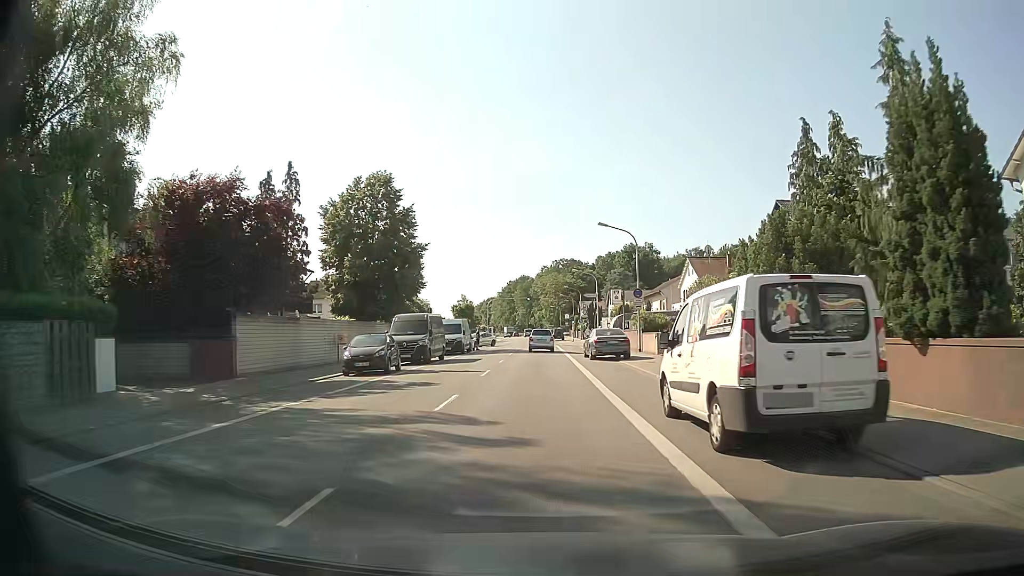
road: primary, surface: asphalt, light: Day
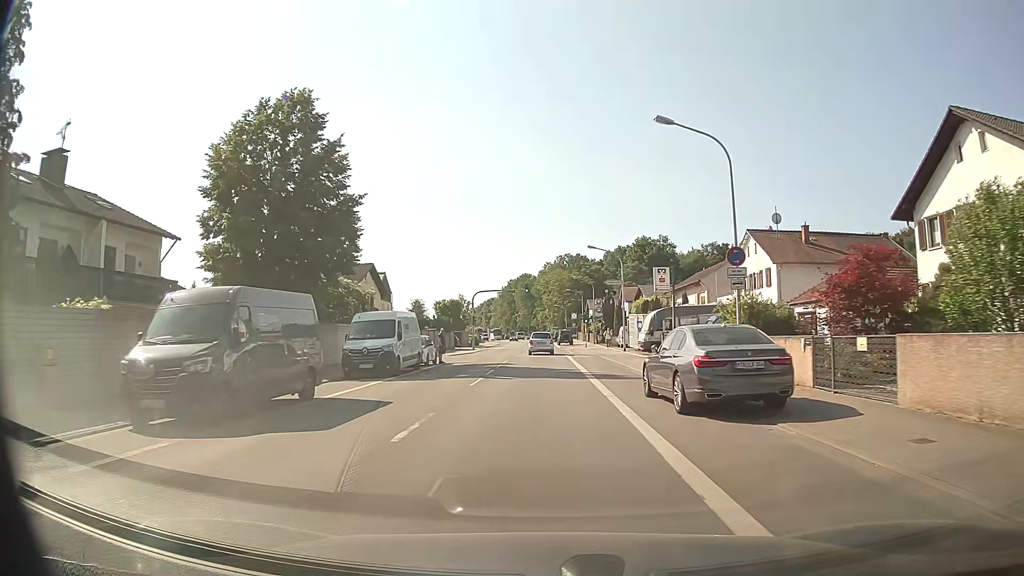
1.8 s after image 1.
(0.0, +20.9) m; 0°
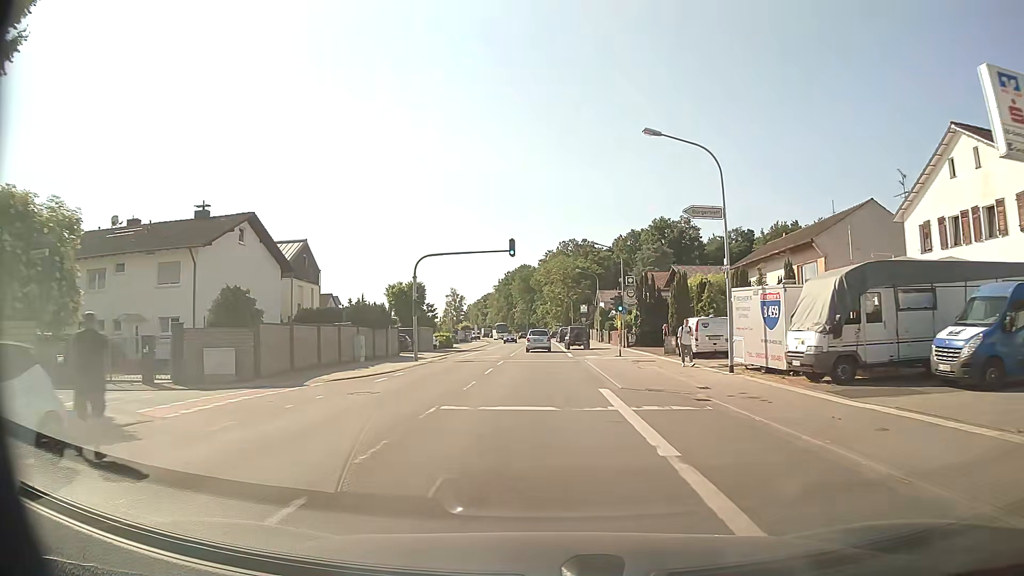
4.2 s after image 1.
(-0.1, +28.6) m; 0°
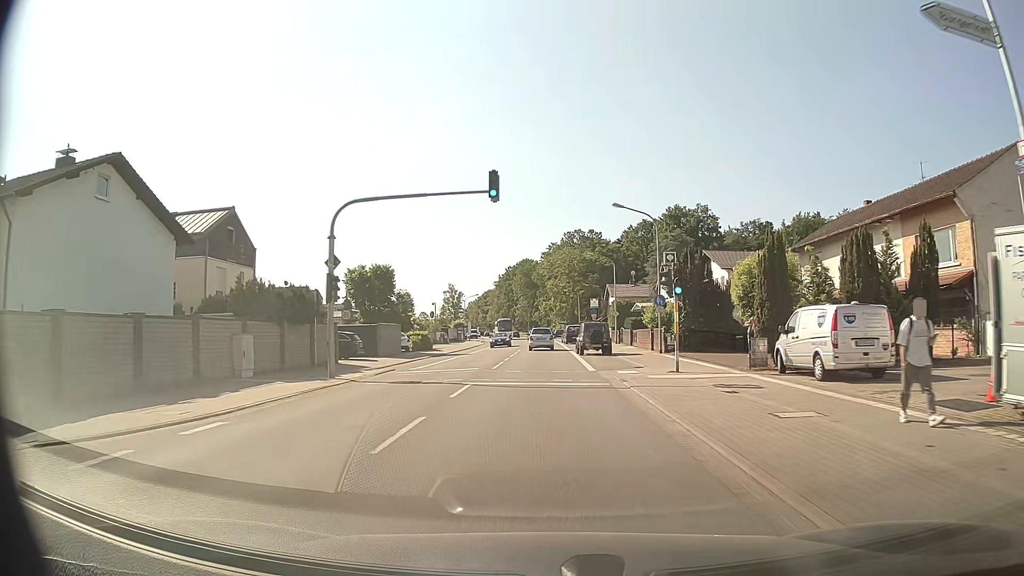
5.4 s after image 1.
(-0.1, +14.6) m; -1°
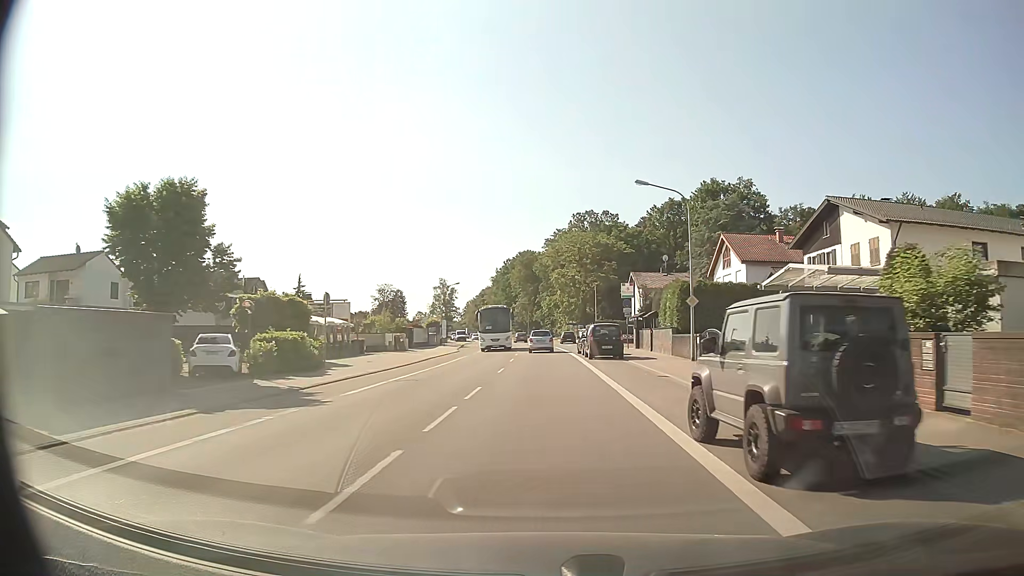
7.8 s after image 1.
(+0.1, +29.5) m; 0°
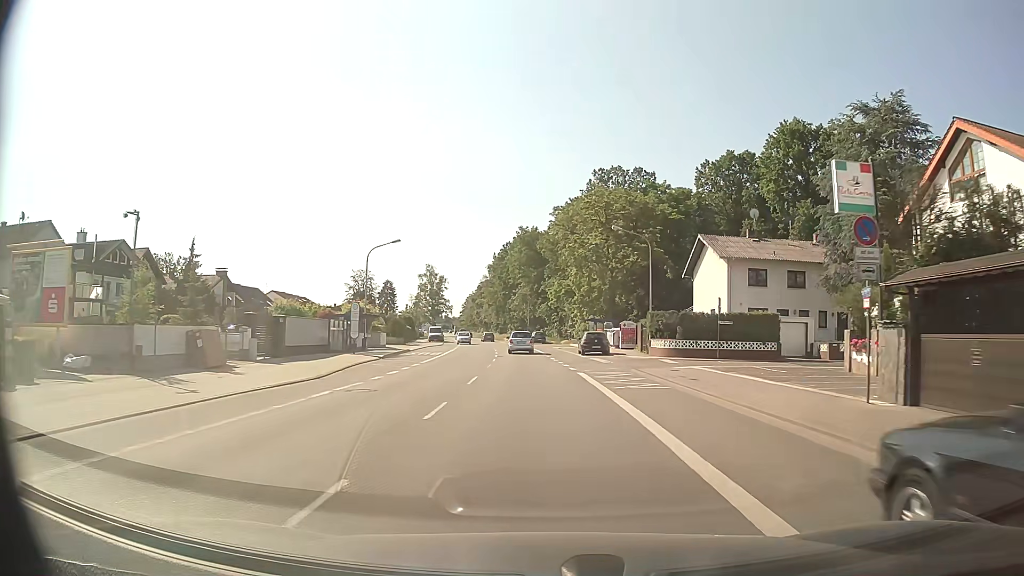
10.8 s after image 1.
(+0.1, +37.8) m; 0°
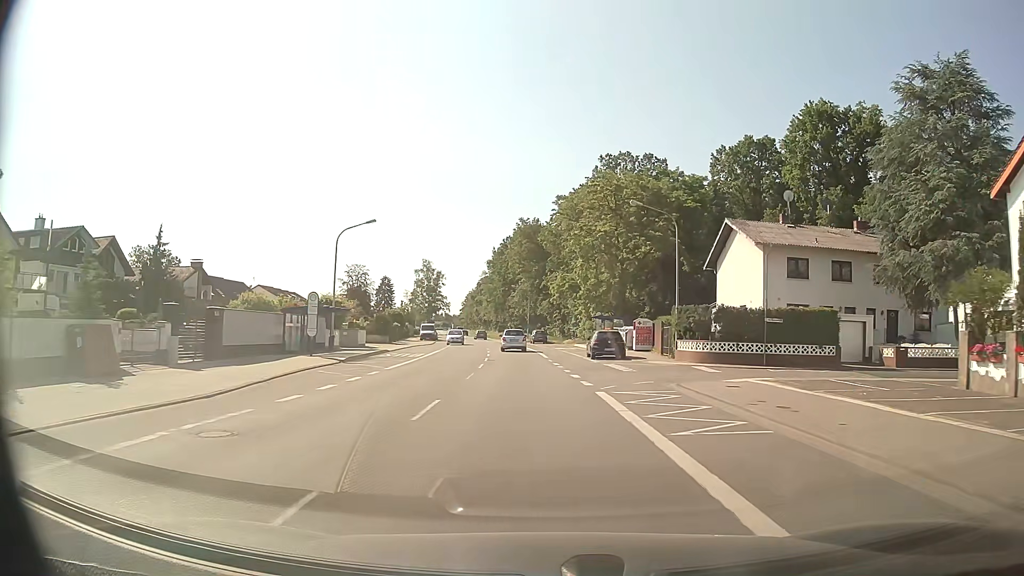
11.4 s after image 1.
(0.0, +7.7) m; 0°
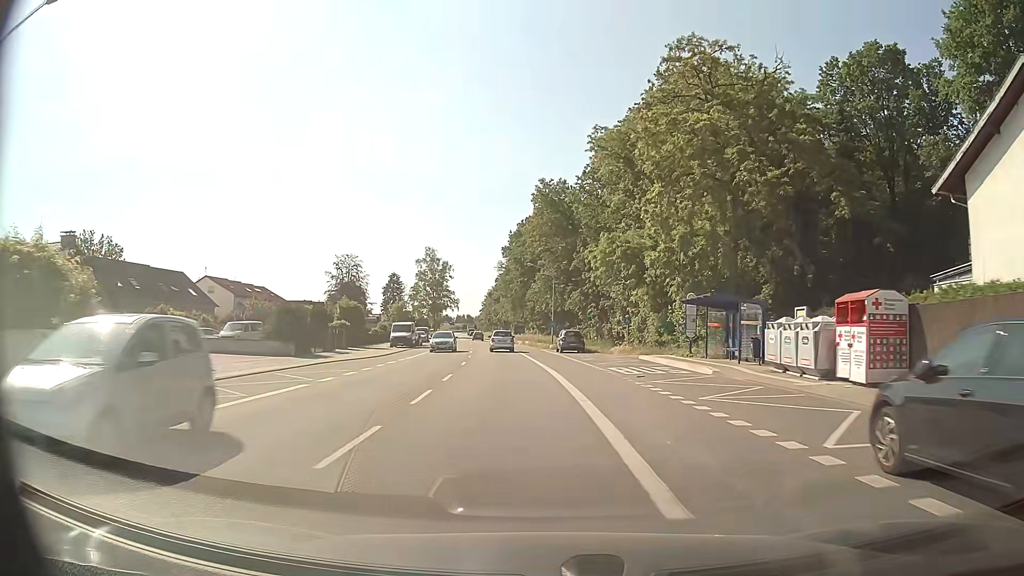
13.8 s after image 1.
(-0.5, +30.9) m; -2°
(0, +10) (0, +20) (-1, +30) (-2, +40) (-3, +50) (-4, +60) (-5, +70) (-6, +80) (-7, +90) (-8, +100) m
